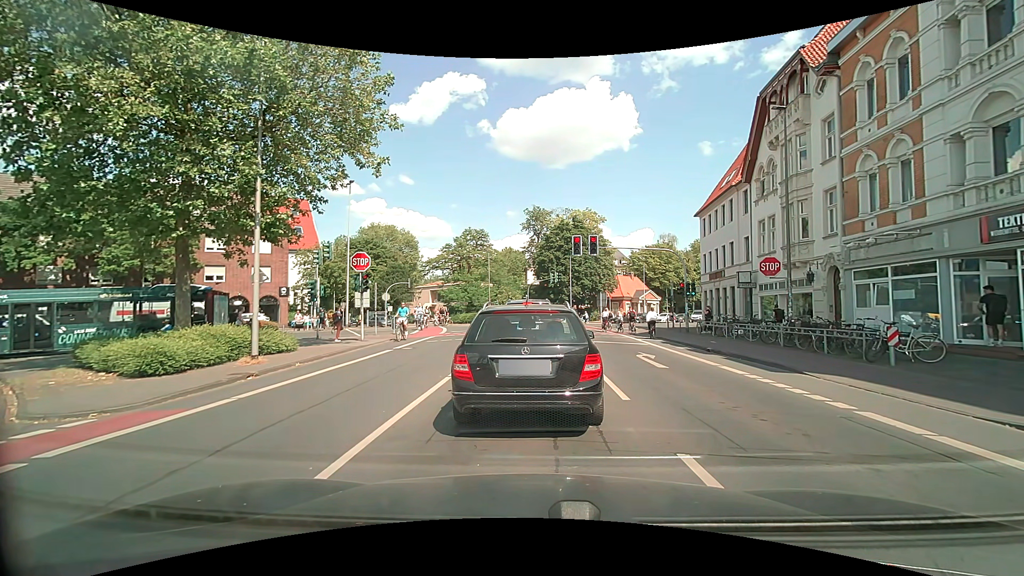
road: secondary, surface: asphalt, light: Day
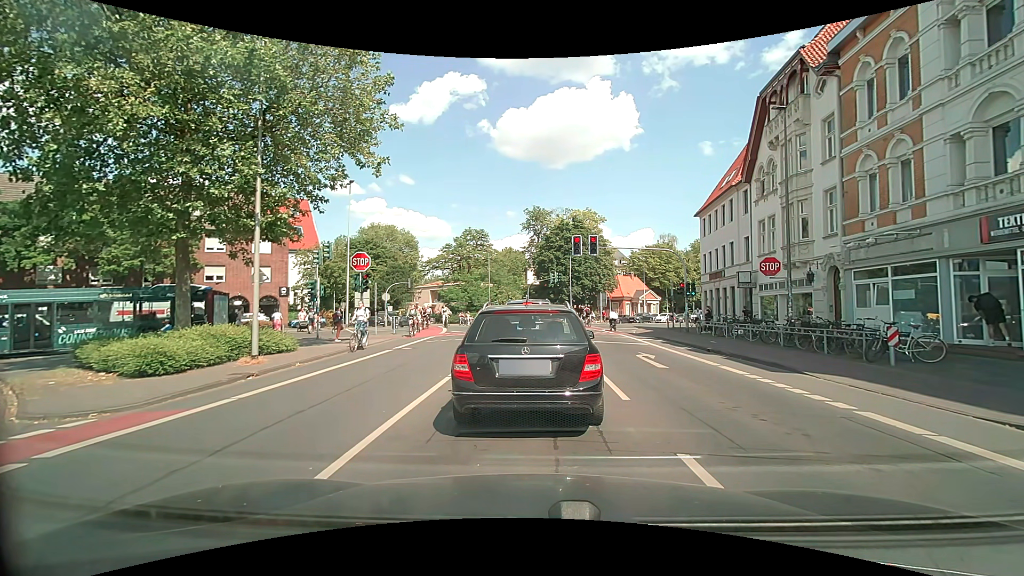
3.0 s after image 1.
(0.0, 0.0) m; 0°
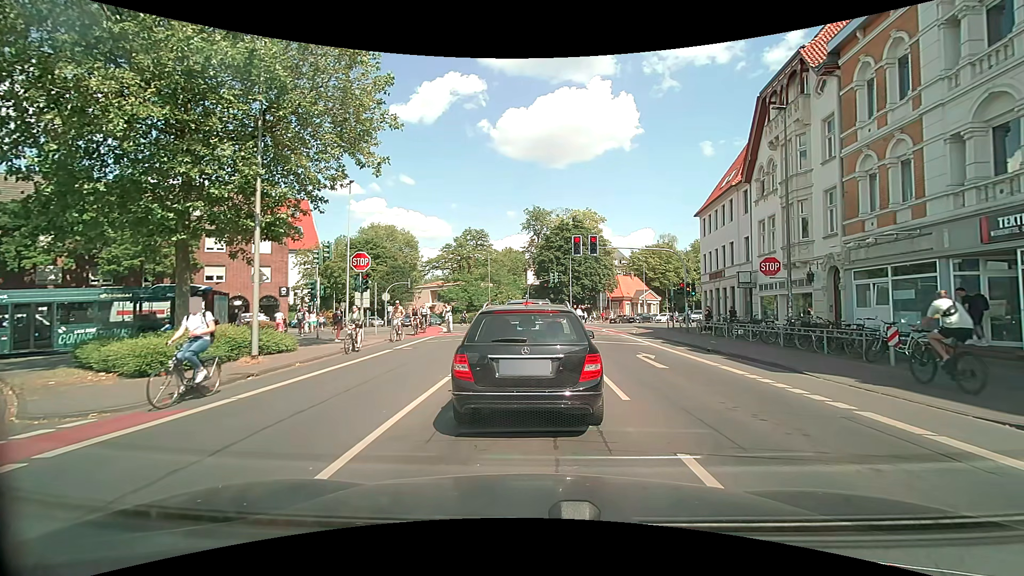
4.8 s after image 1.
(0.0, 0.0) m; 0°
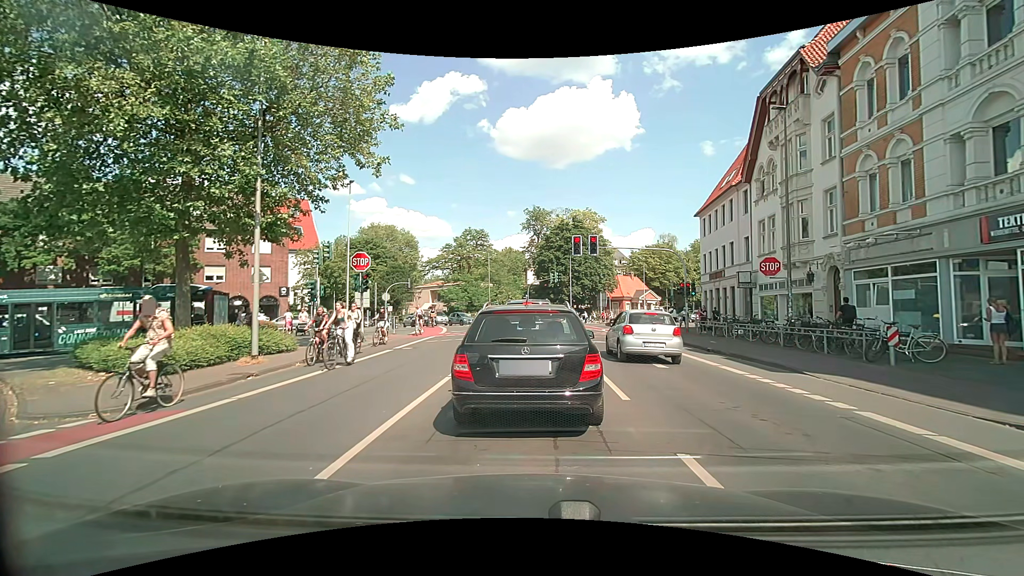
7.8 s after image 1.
(0.0, 0.0) m; 0°
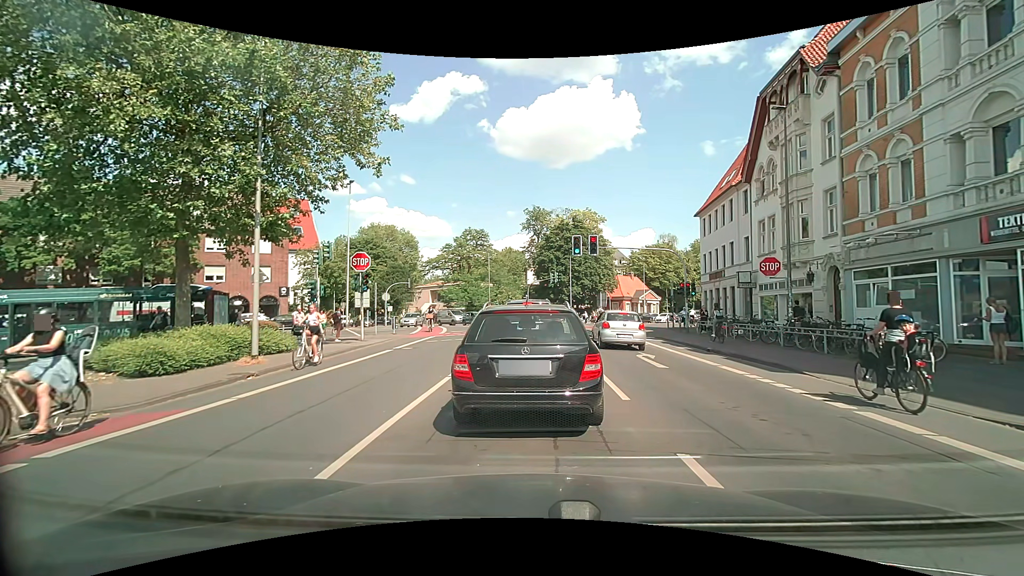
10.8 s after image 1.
(0.0, 0.0) m; 0°
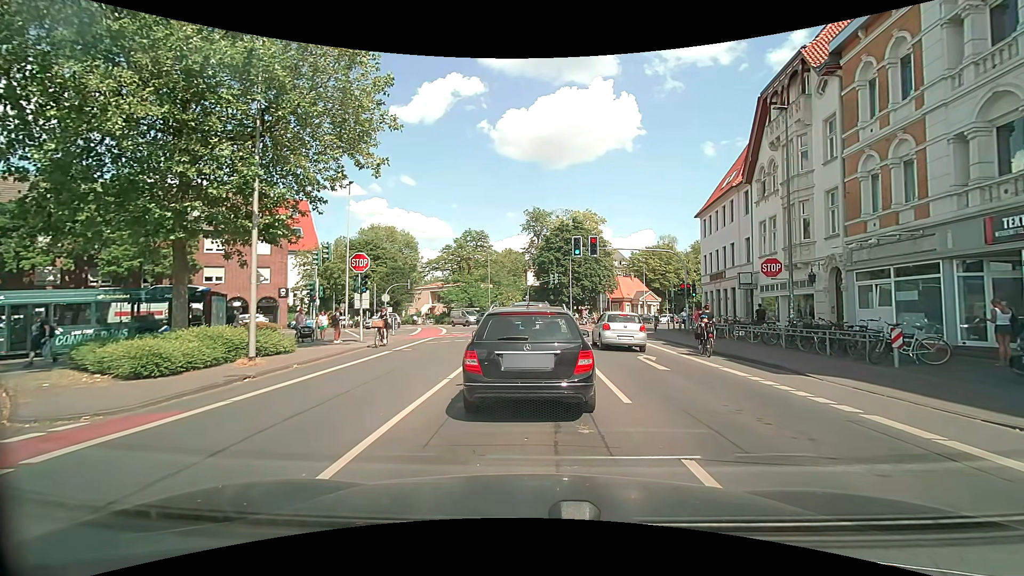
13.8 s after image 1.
(0.0, +0.1) m; 0°
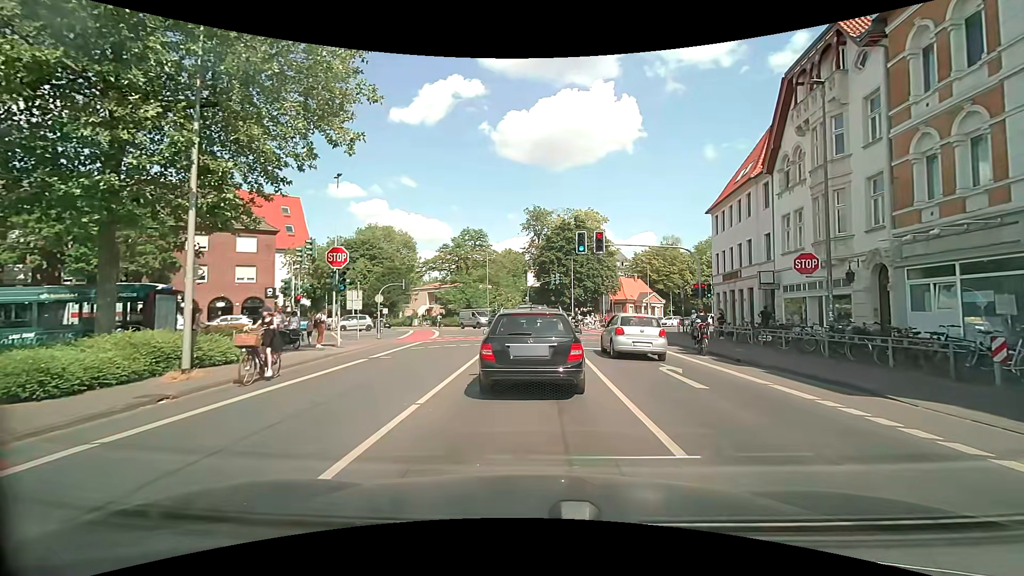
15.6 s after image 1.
(+0.1, +2.9) m; +1°
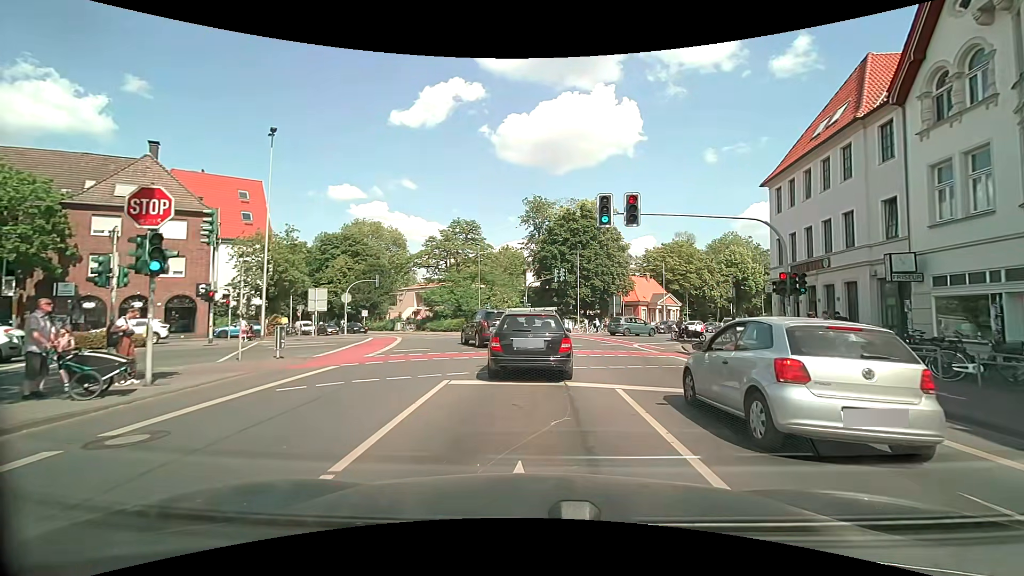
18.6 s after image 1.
(0.0, +10.4) m; 0°
